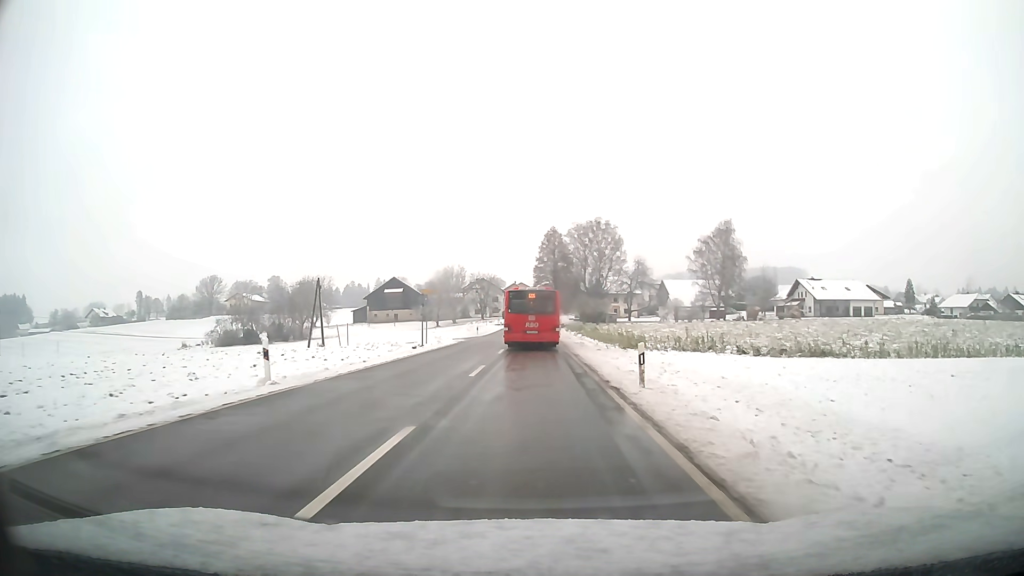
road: tertiary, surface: asphalt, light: Day
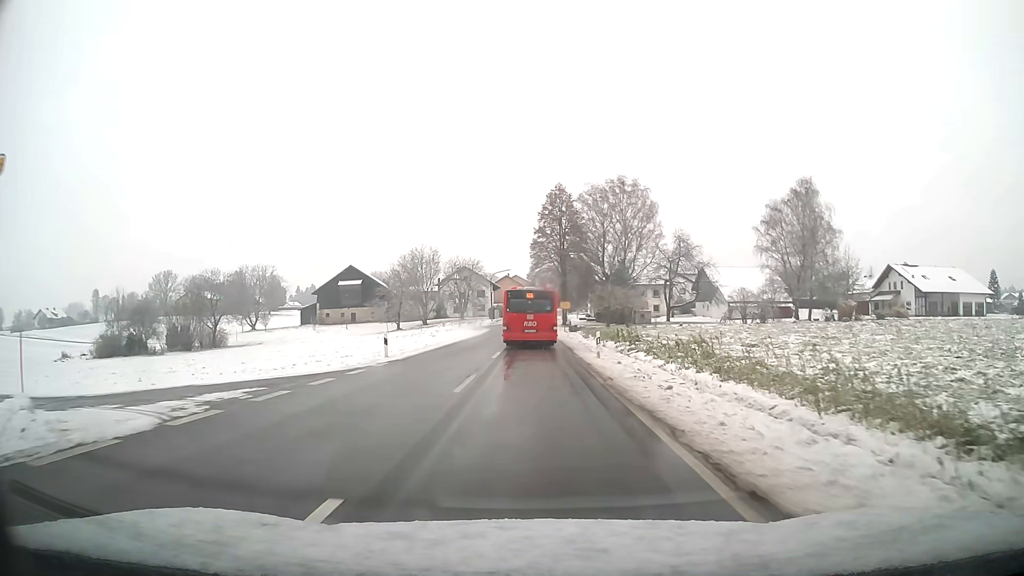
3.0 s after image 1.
(0.0, +39.5) m; 0°
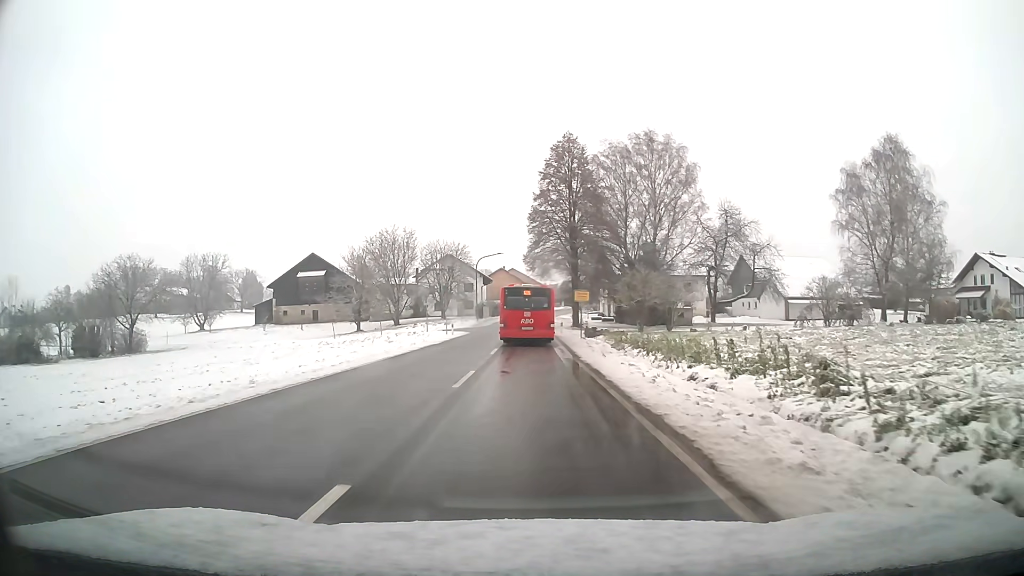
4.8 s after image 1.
(0.0, +23.5) m; 0°
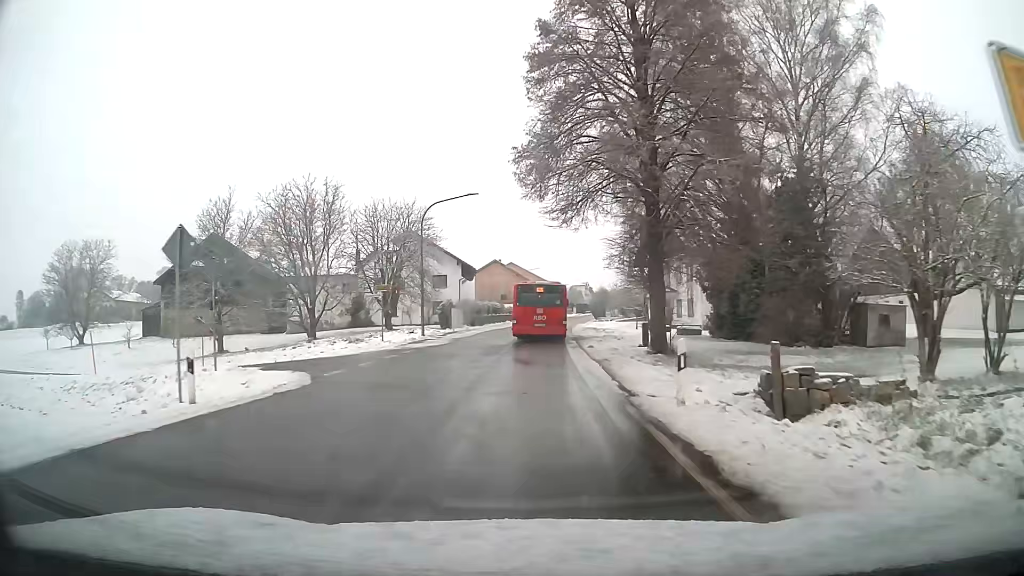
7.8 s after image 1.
(-0.2, +38.2) m; 0°
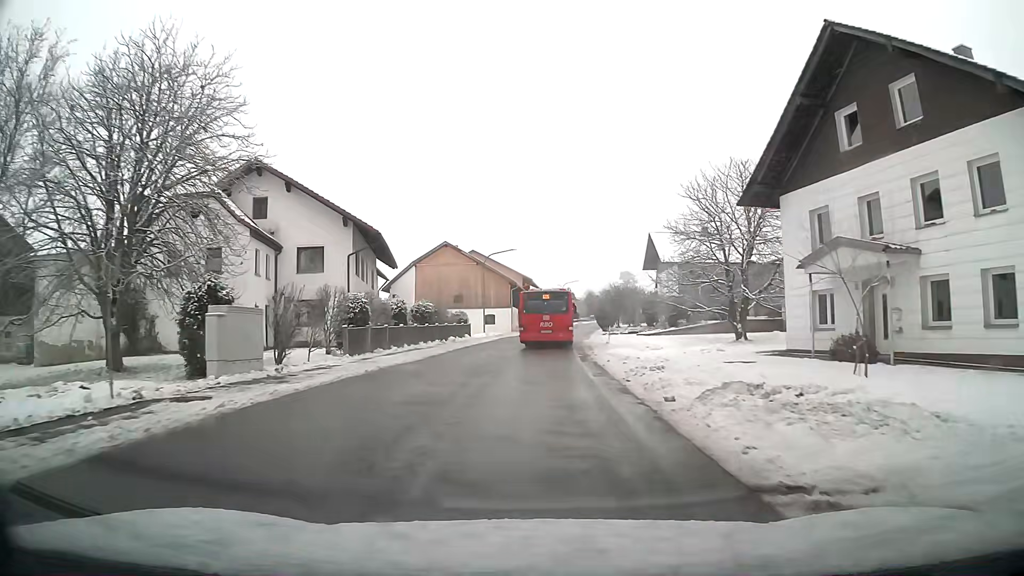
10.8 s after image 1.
(+0.4, +36.5) m; +2°
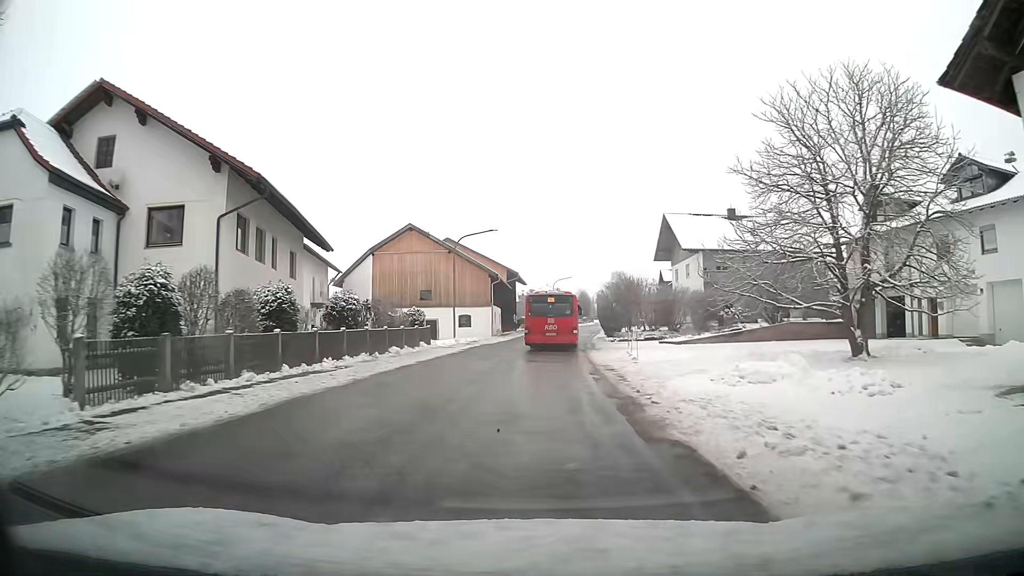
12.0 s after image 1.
(+0.2, +14.1) m; +1°
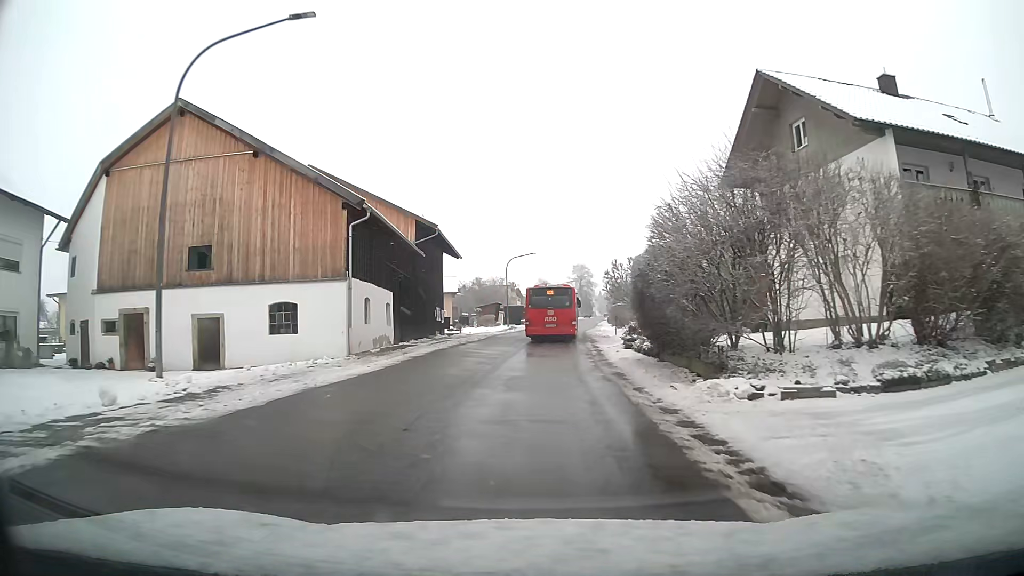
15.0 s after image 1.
(+1.1, +33.8) m; +4°
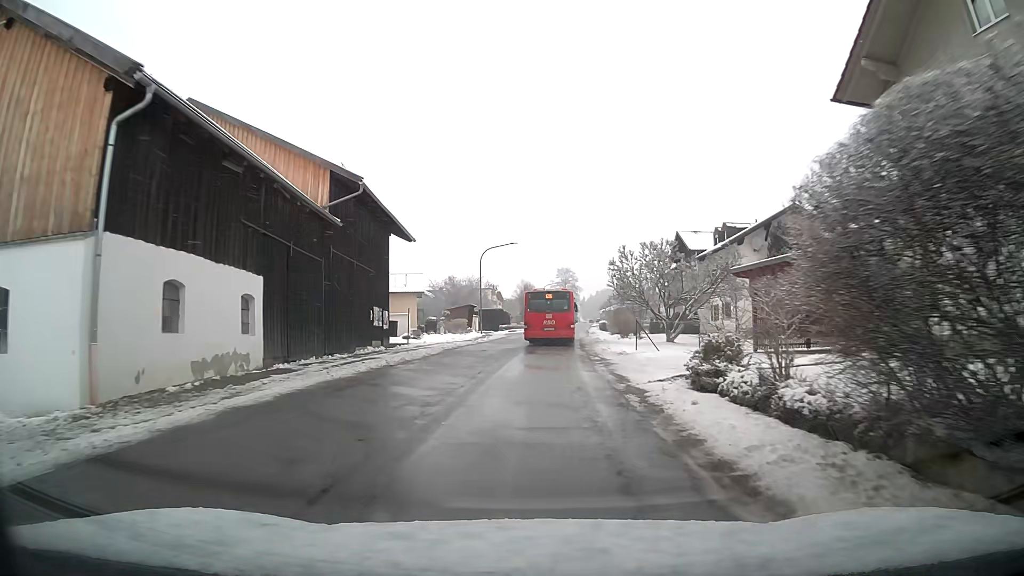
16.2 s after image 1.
(+0.1, +13.2) m; +1°
(0, +10) (0, +20) (+1, +30) (+1, +40) (+2, +50) (+3, +60) (+4, +70) (+5, +80) (+6, +90) (+6, +100) m
